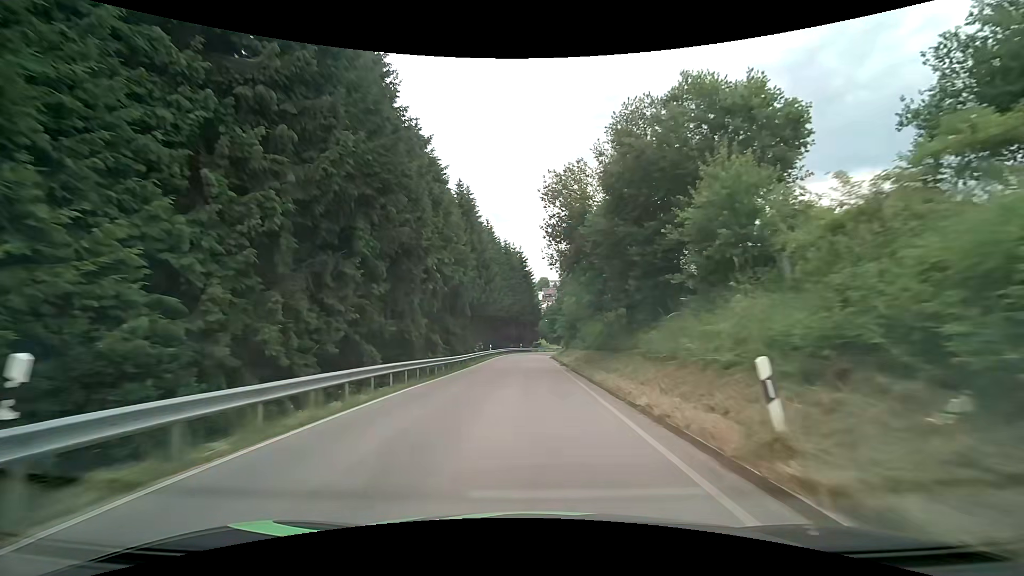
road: secondary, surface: asphalt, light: Day
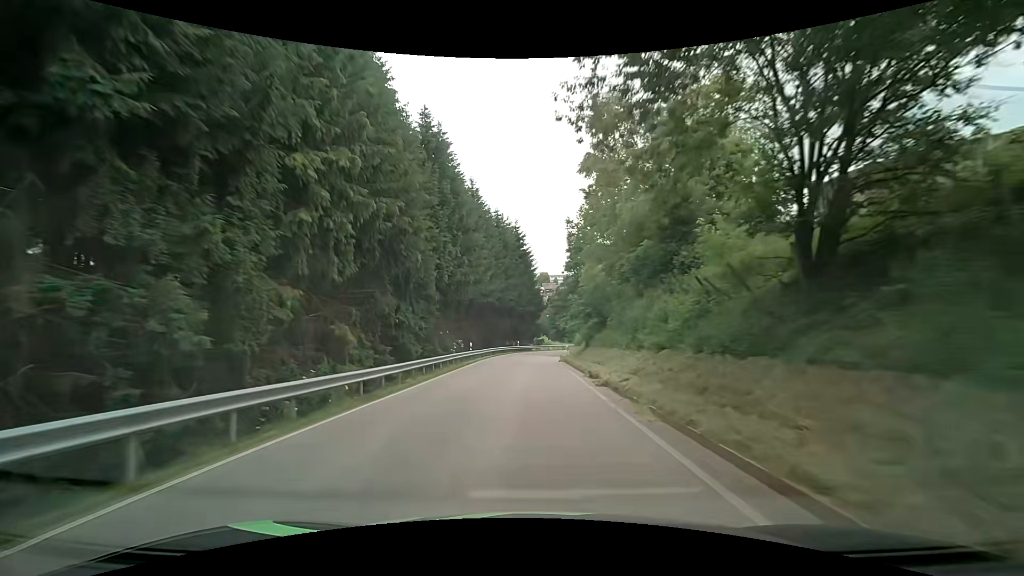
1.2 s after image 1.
(+0.1, +18.7) m; 0°
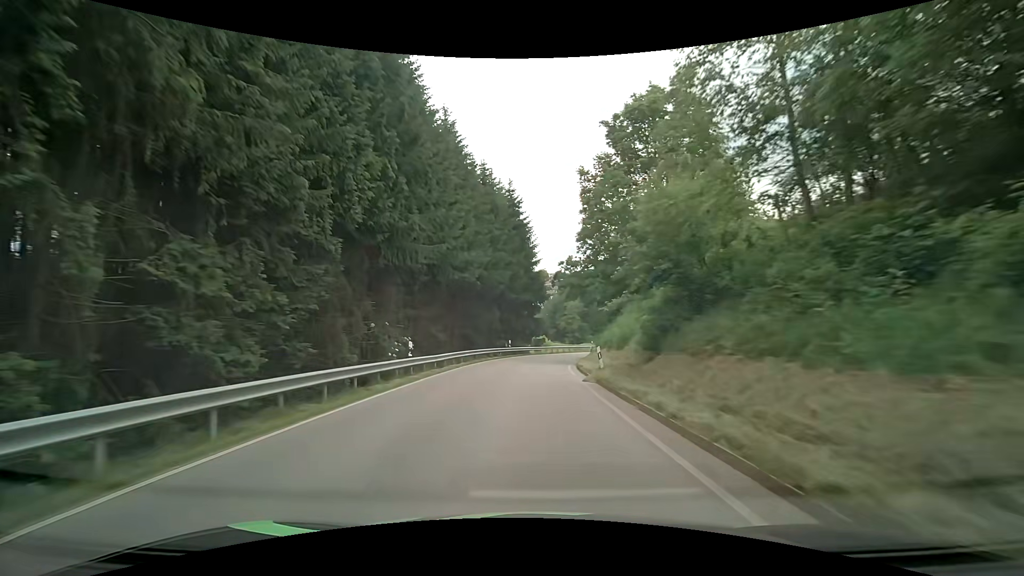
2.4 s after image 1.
(+0.2, +18.3) m; 0°
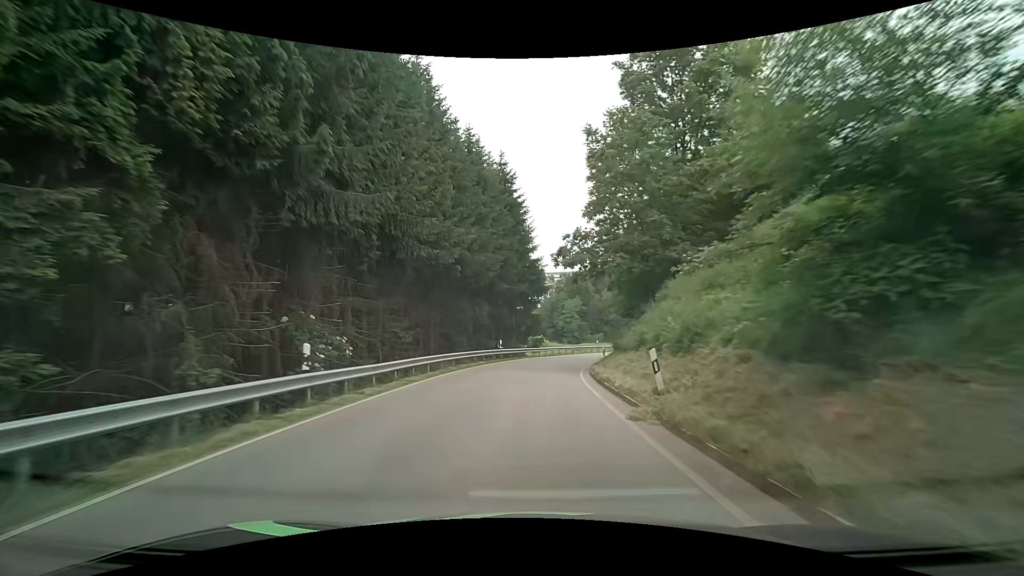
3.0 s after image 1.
(+0.1, +8.7) m; +1°
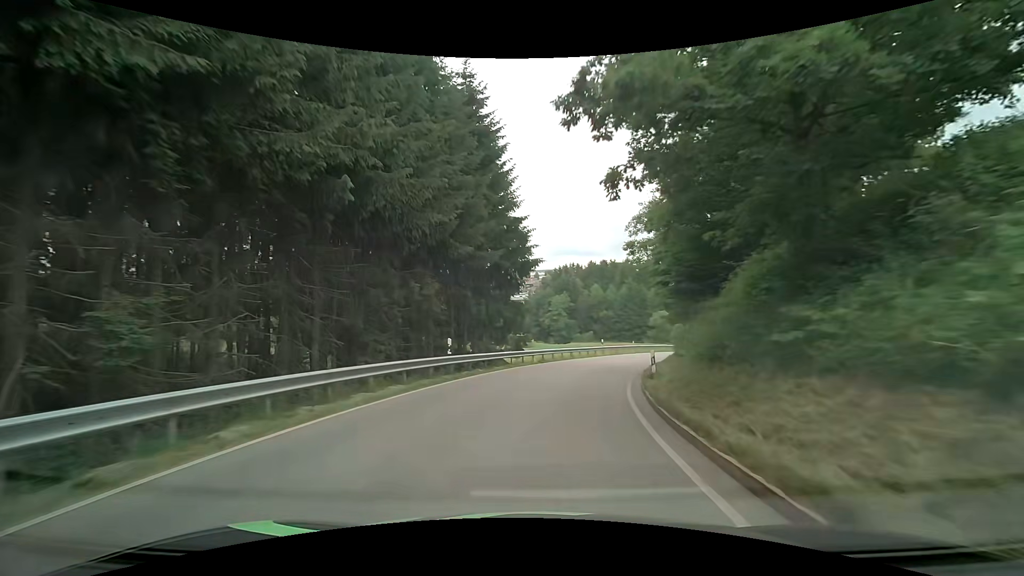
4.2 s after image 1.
(+0.2, +16.1) m; +2°
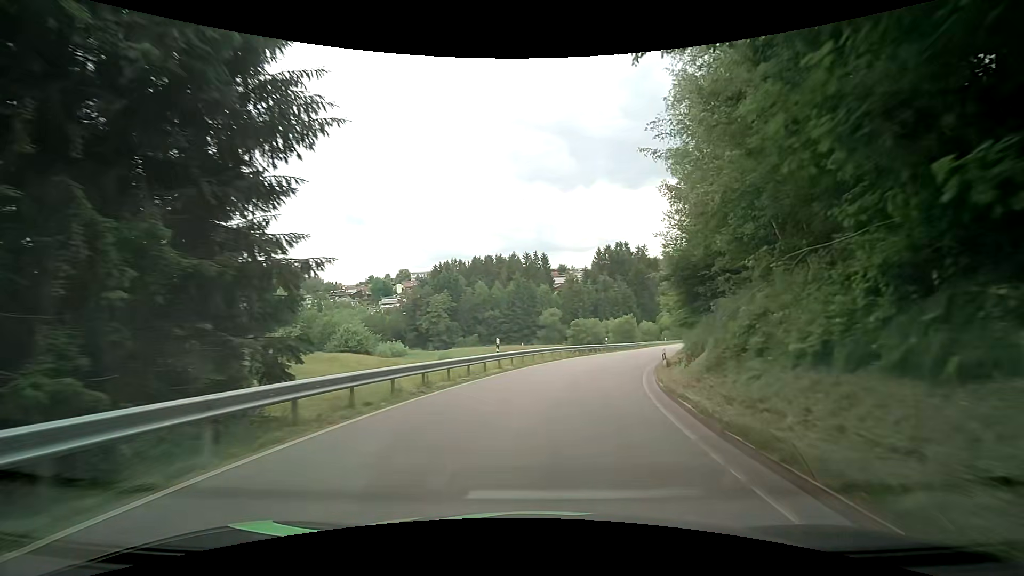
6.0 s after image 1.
(+2.0, +22.9) m; +13°
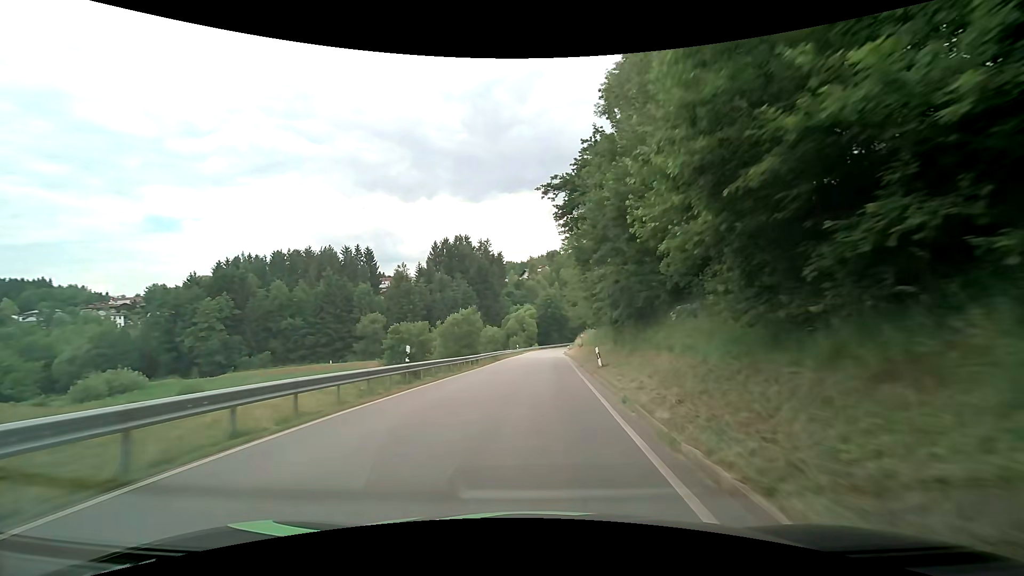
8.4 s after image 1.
(+5.3, +30.6) m; +18°
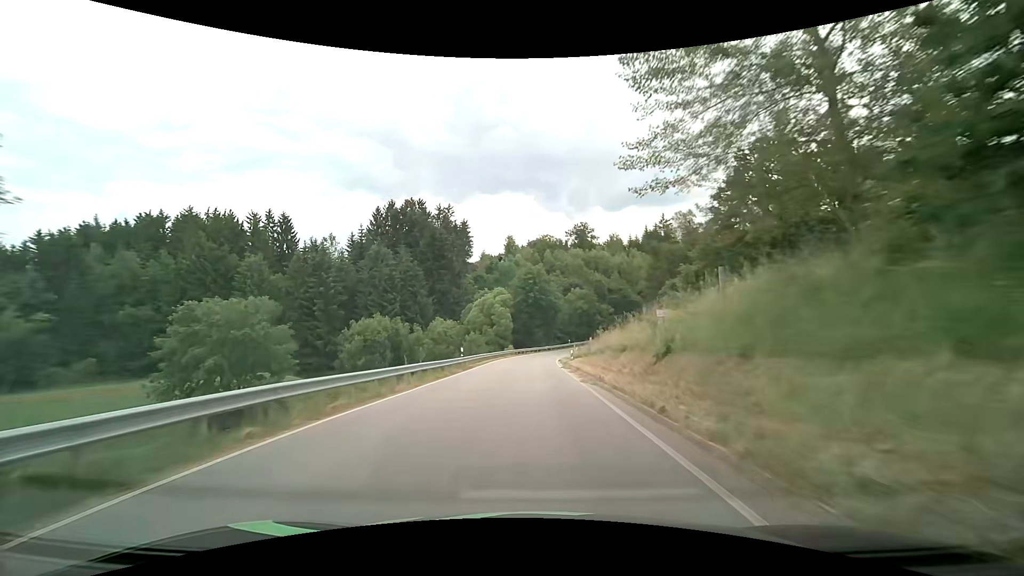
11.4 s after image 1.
(+1.0, +40.7) m; +2°
